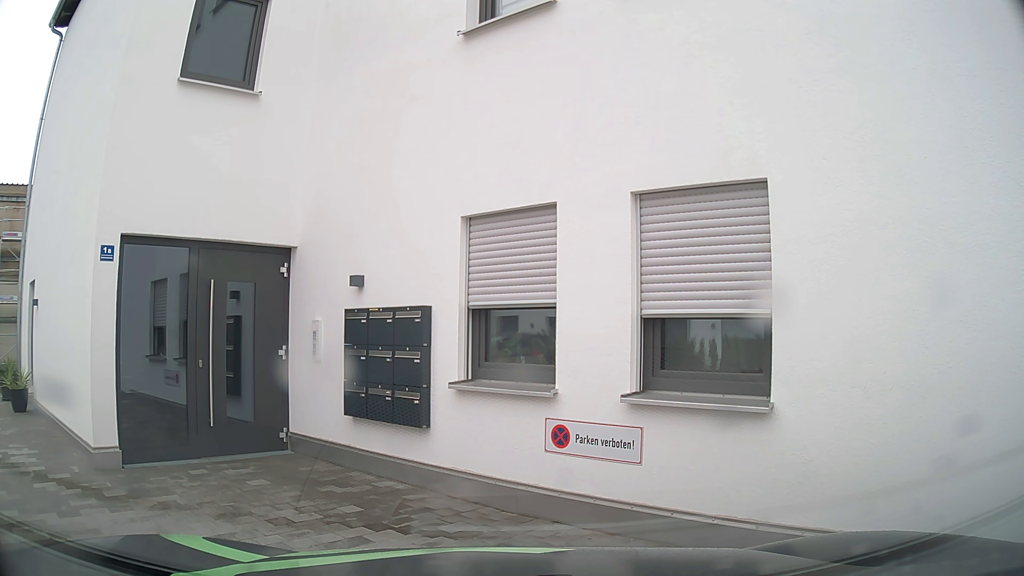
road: tertiary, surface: asphalt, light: Day
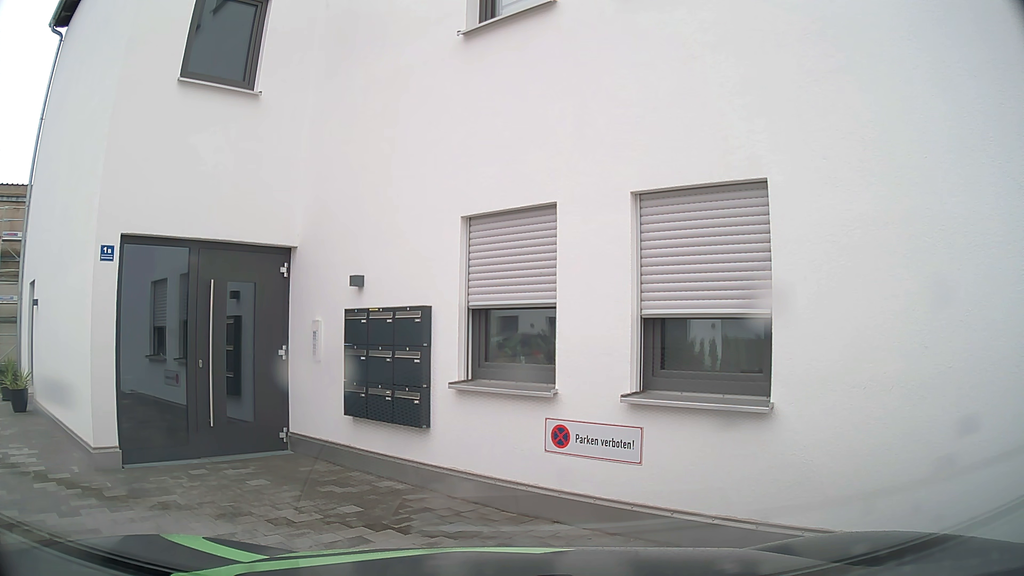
(0.0, 0.0) m; 0°
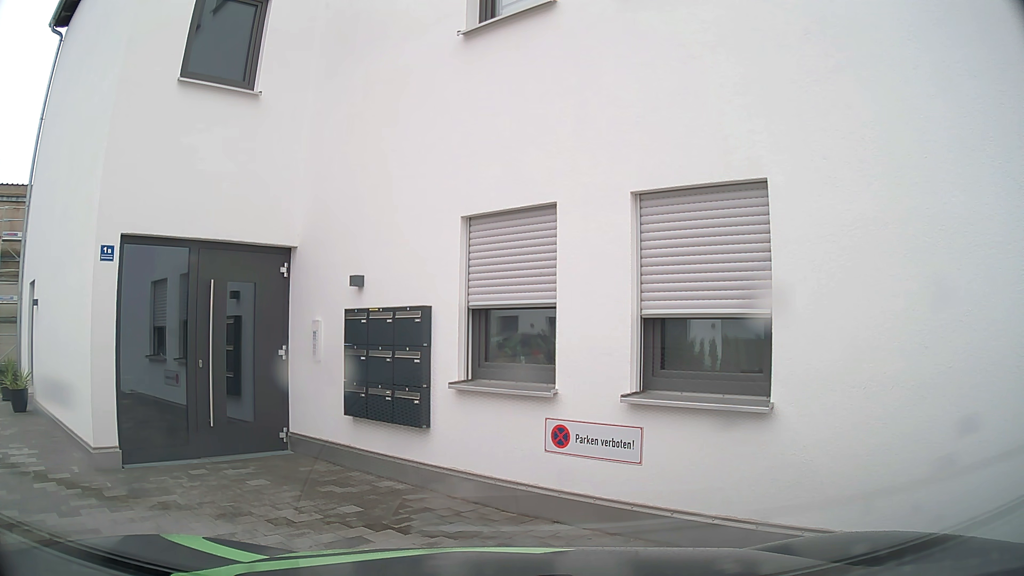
(0.0, 0.0) m; 0°
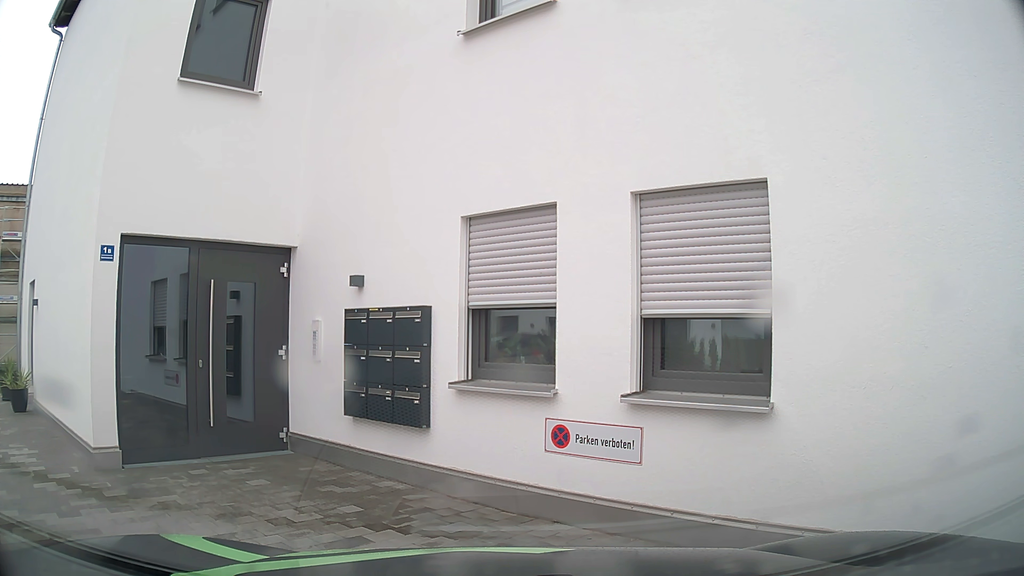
(0.0, 0.0) m; 0°
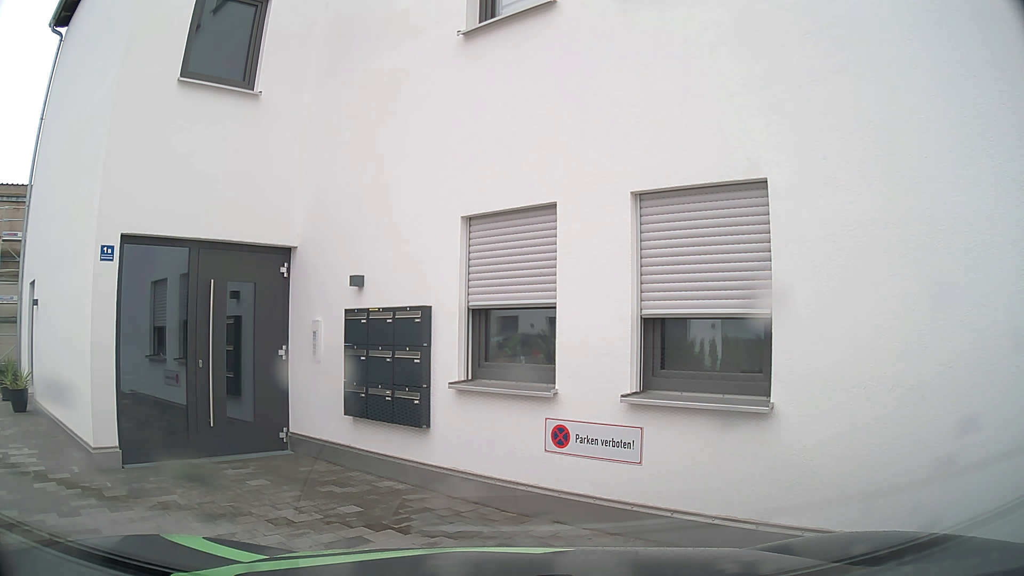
(0.0, 0.0) m; 0°
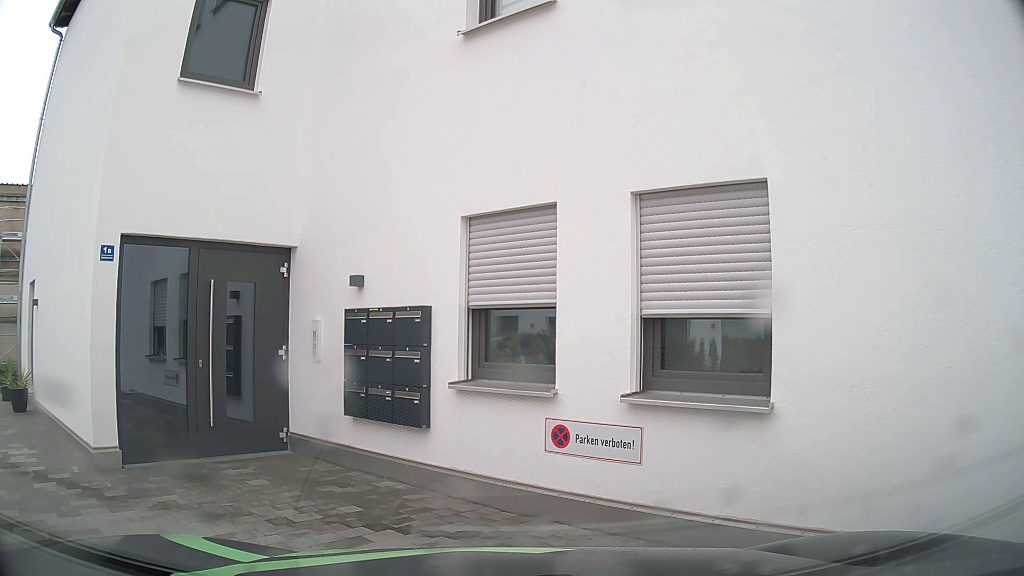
(0.0, 0.0) m; 0°
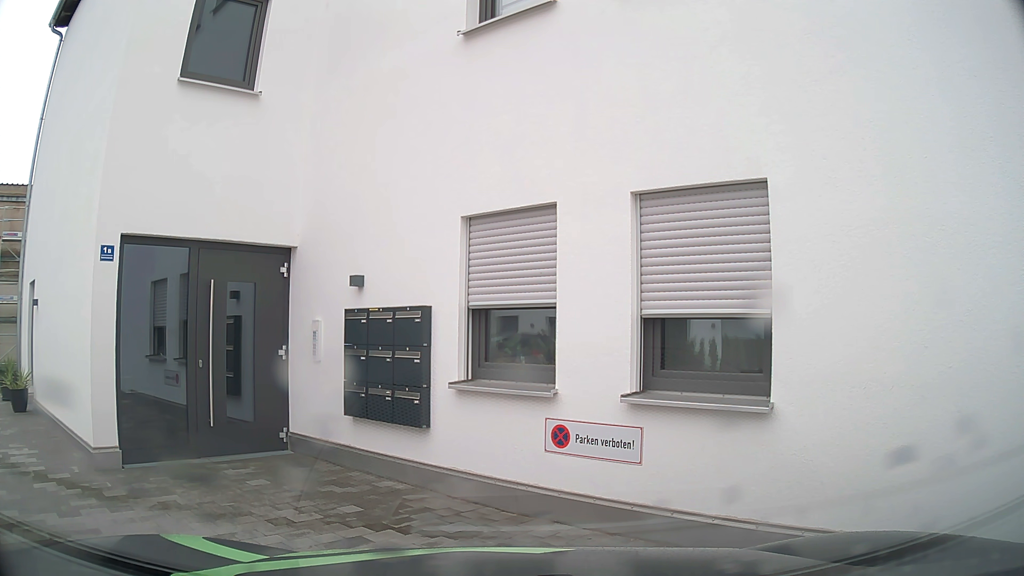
(0.0, 0.0) m; 0°
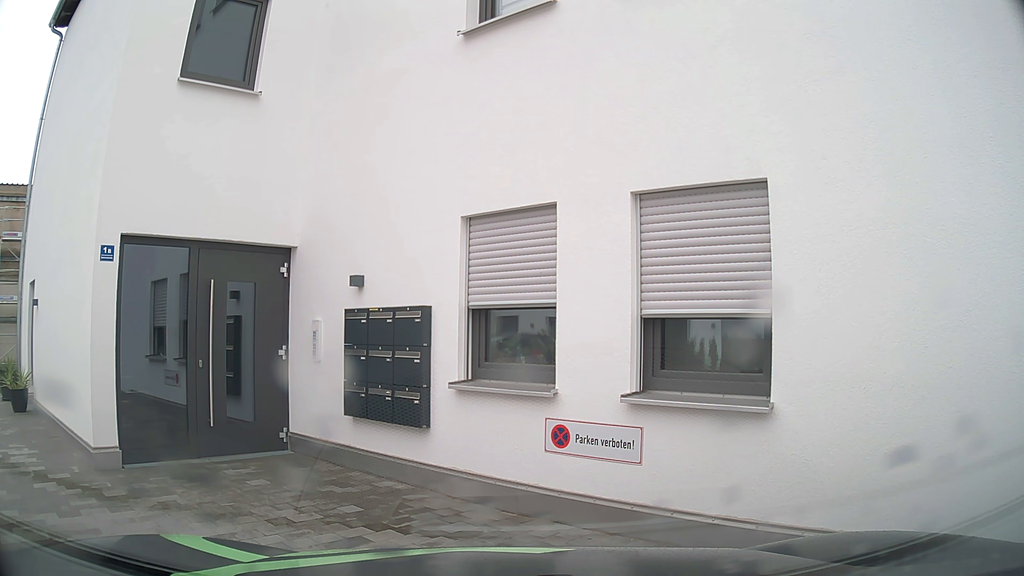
(0.0, 0.0) m; 0°
